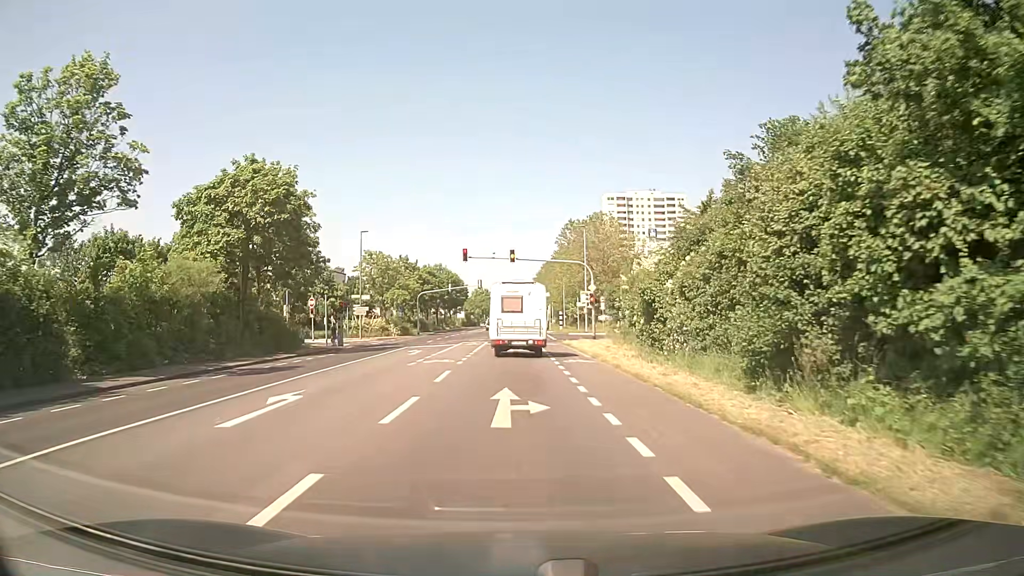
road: secondary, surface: asphalt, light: Day
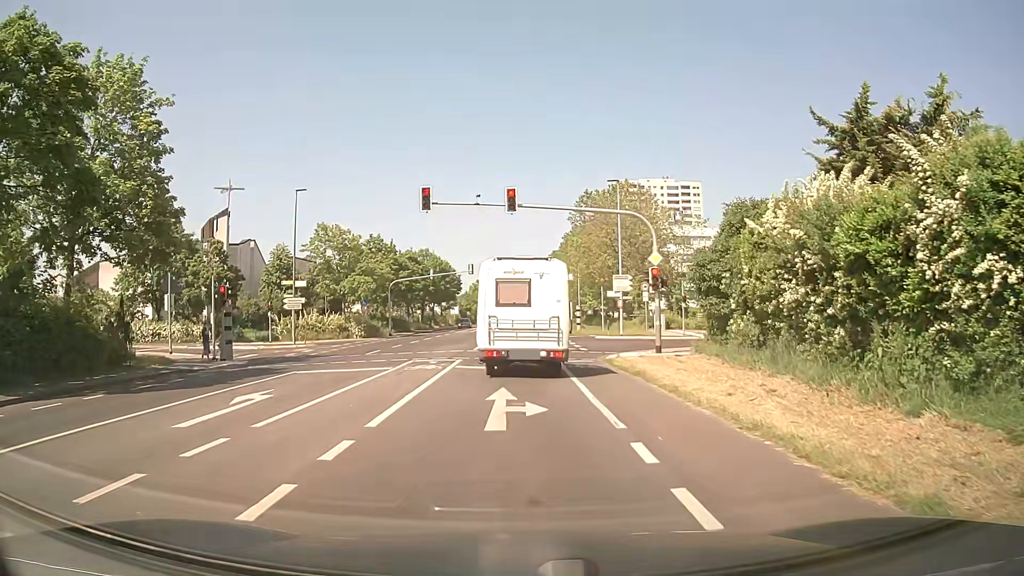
(+0.2, +19.8) m; +1°
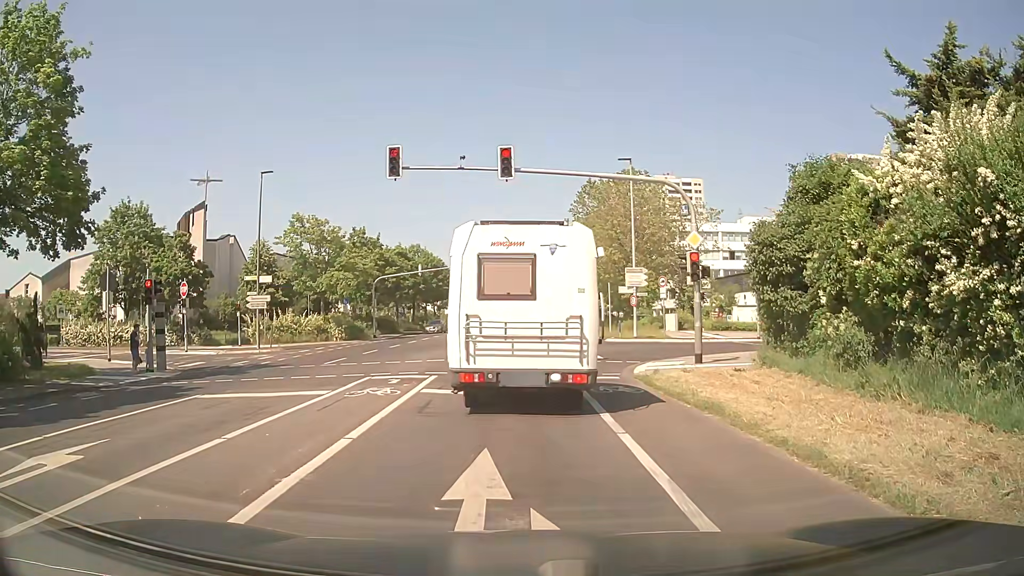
(0.0, +5.5) m; 0°
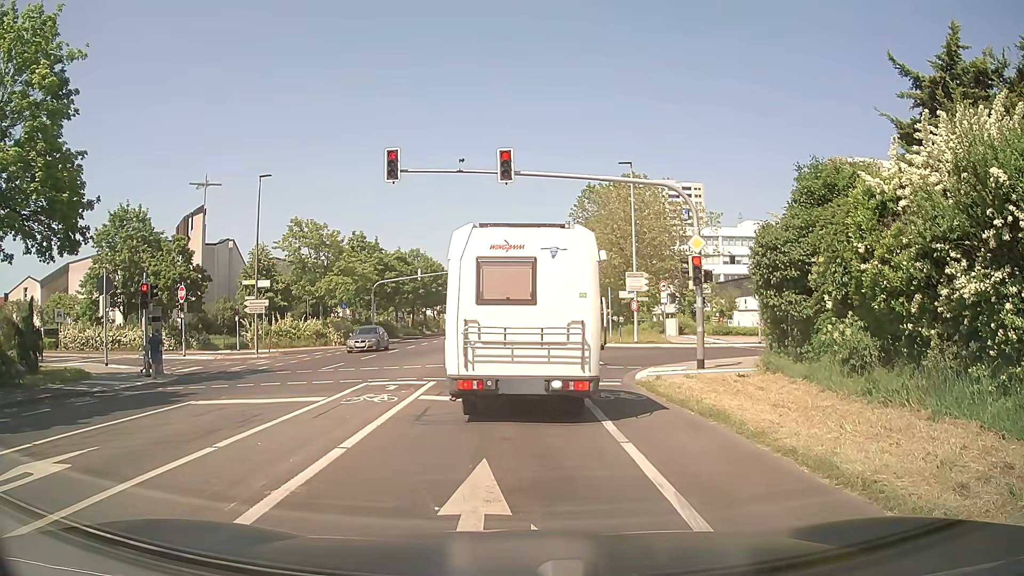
(0.0, +0.3) m; 0°
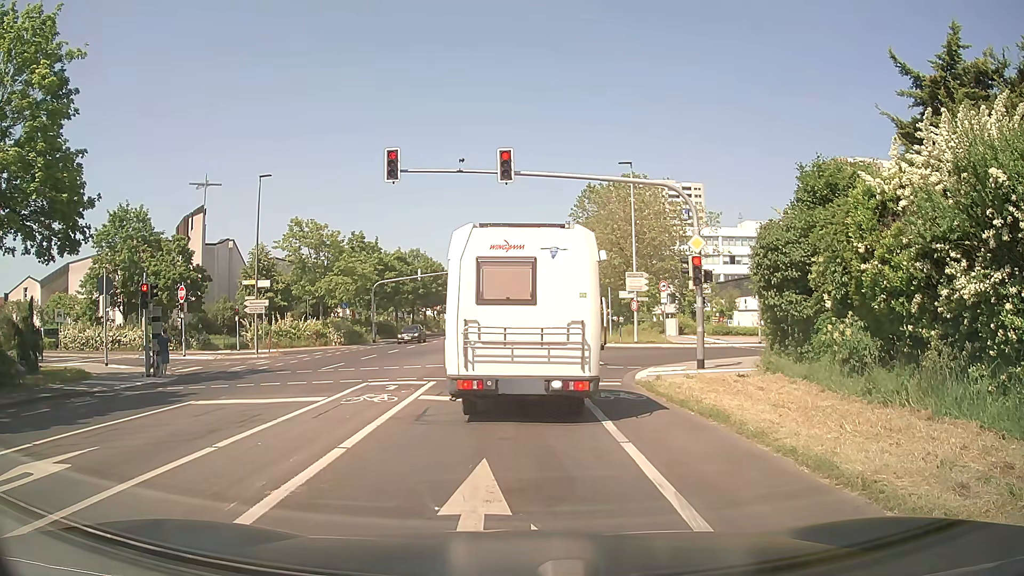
(0.0, 0.0) m; 0°
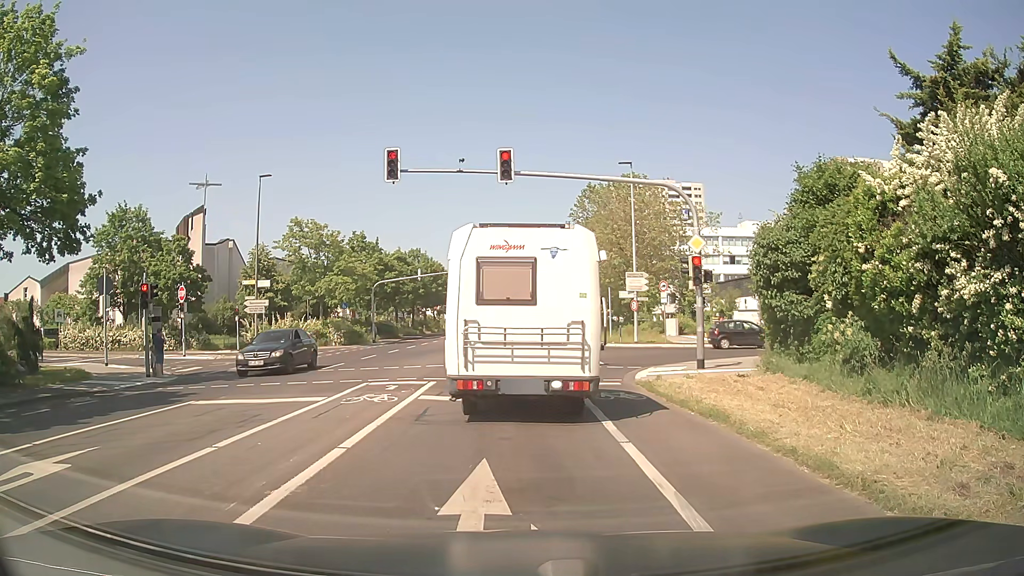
(0.0, 0.0) m; 0°
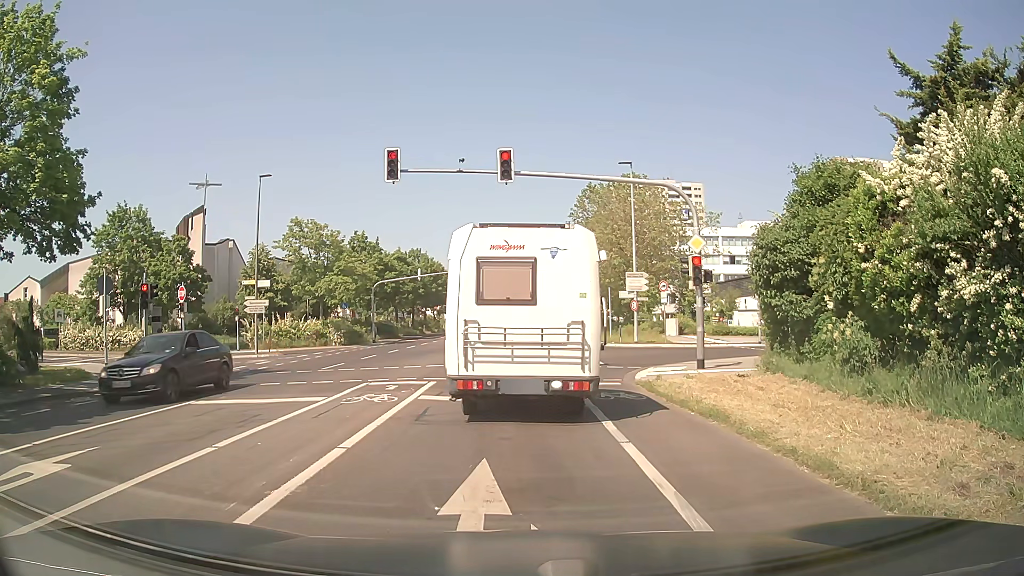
(0.0, 0.0) m; 0°
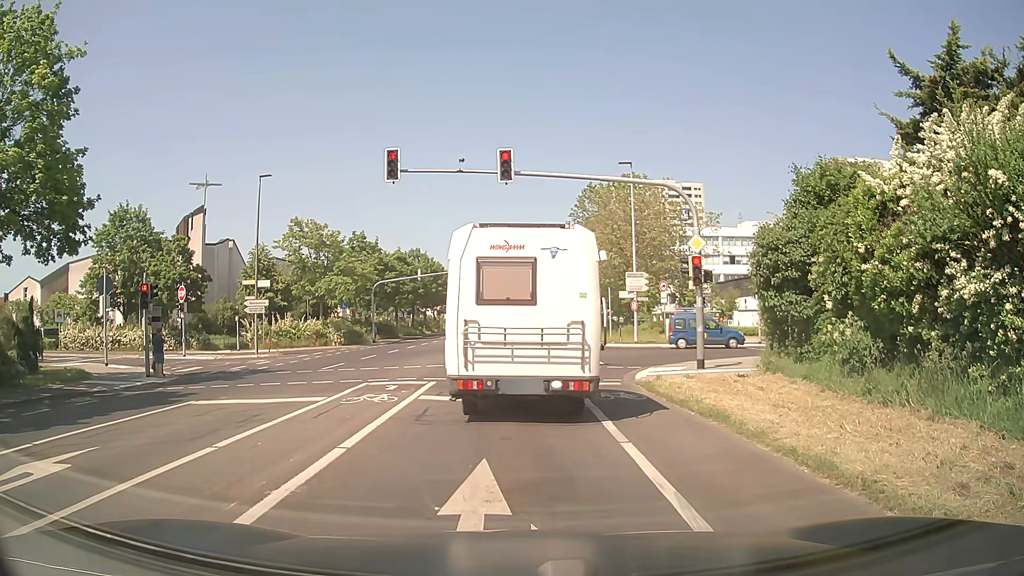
(0.0, 0.0) m; 0°
(0, +10) (0, +20) (0, +30) (0, +40) (0, +50) (-1, +60) (-1, +70) (-1, +80) (-1, +90) (-1, +100) m
